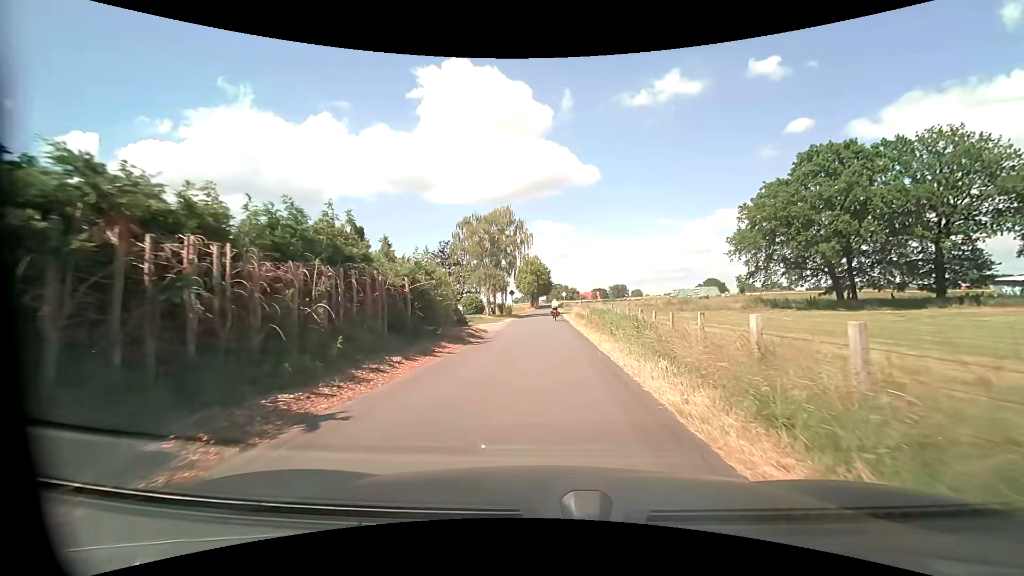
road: unclassified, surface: asphalt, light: Day
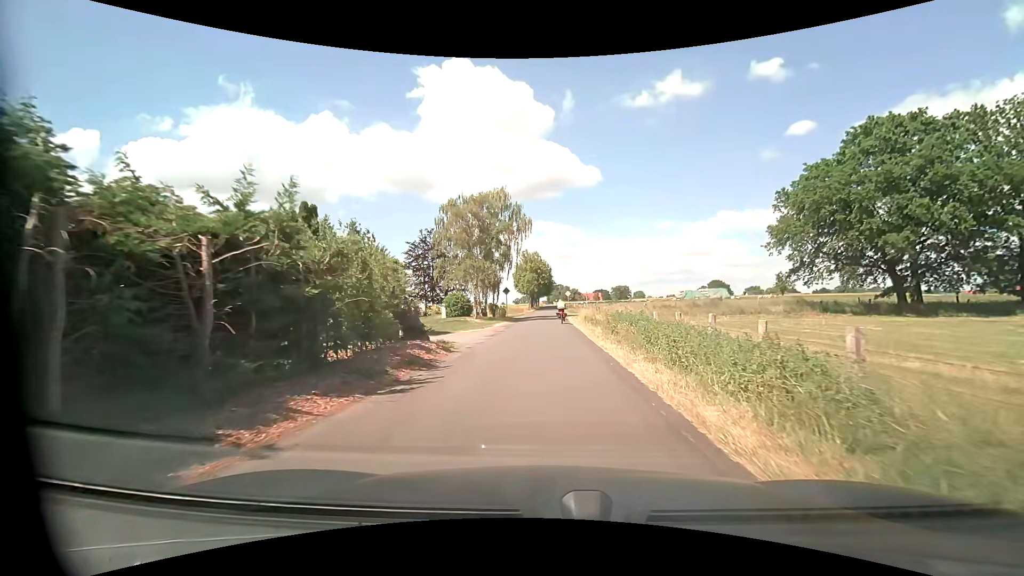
(-0.1, +10.2) m; 0°
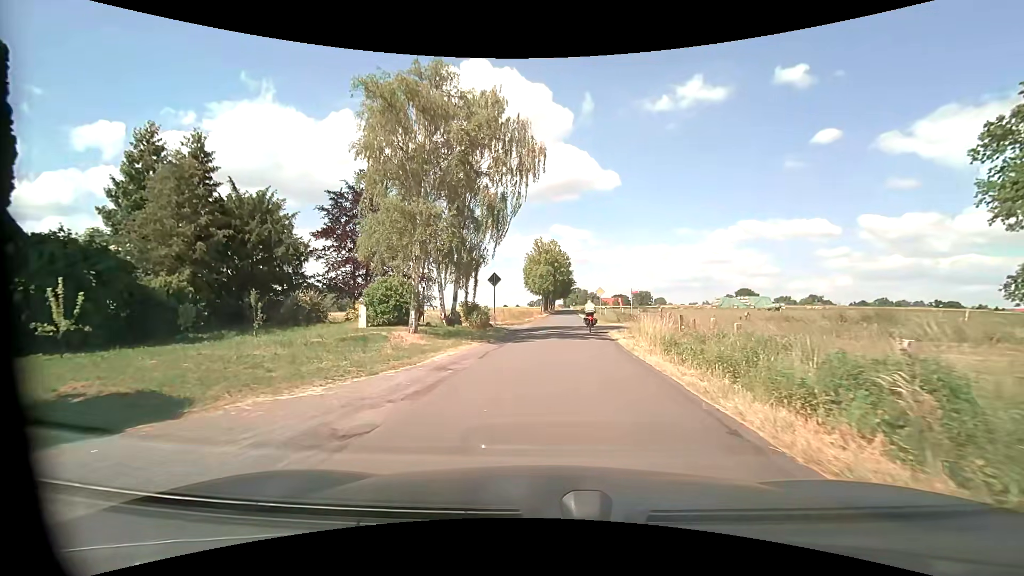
(-0.2, +23.9) m; -2°
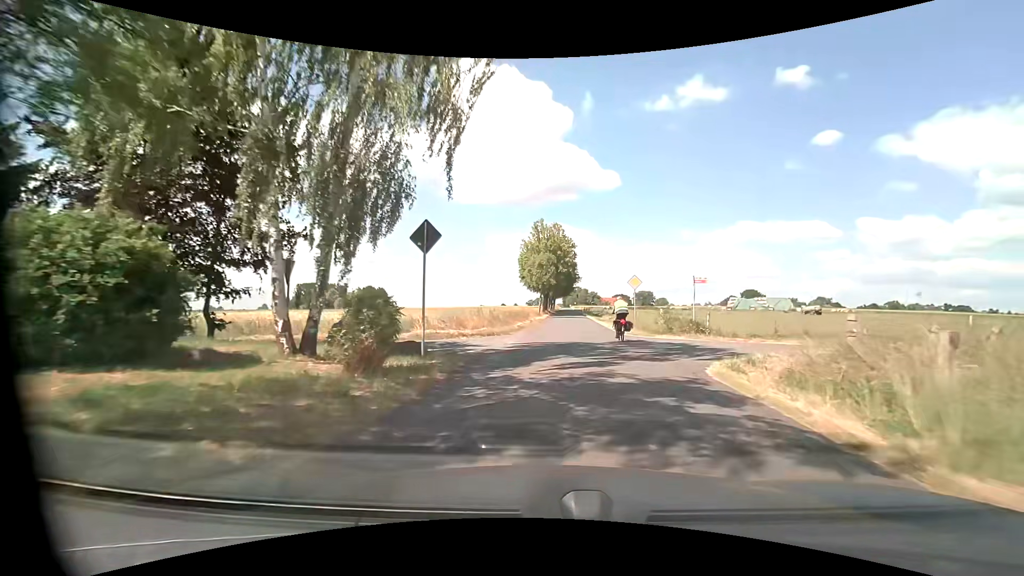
(0.0, +16.8) m; +1°
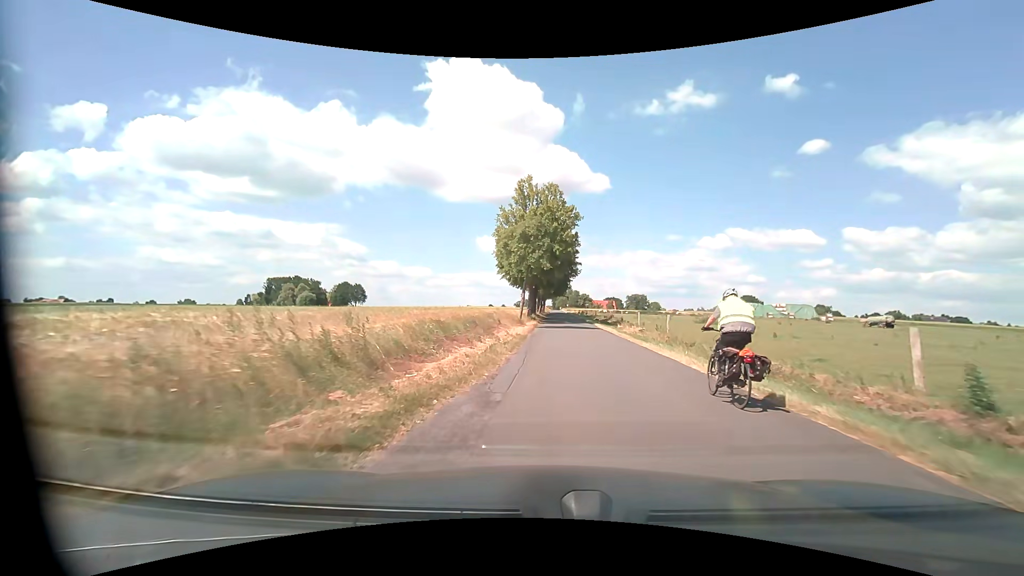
(+0.1, +23.7) m; +1°
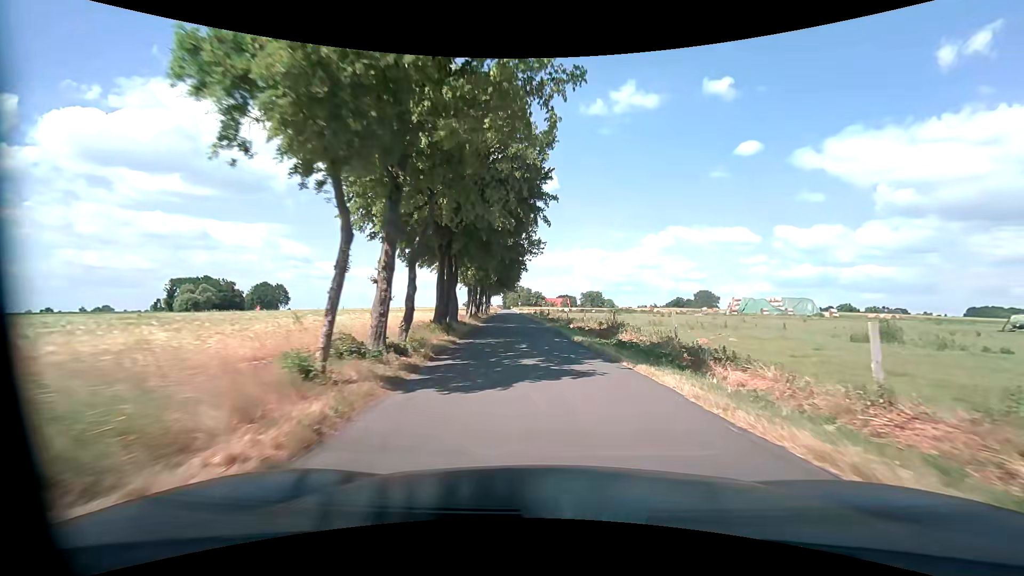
(+1.1, +34.2) m; +6°
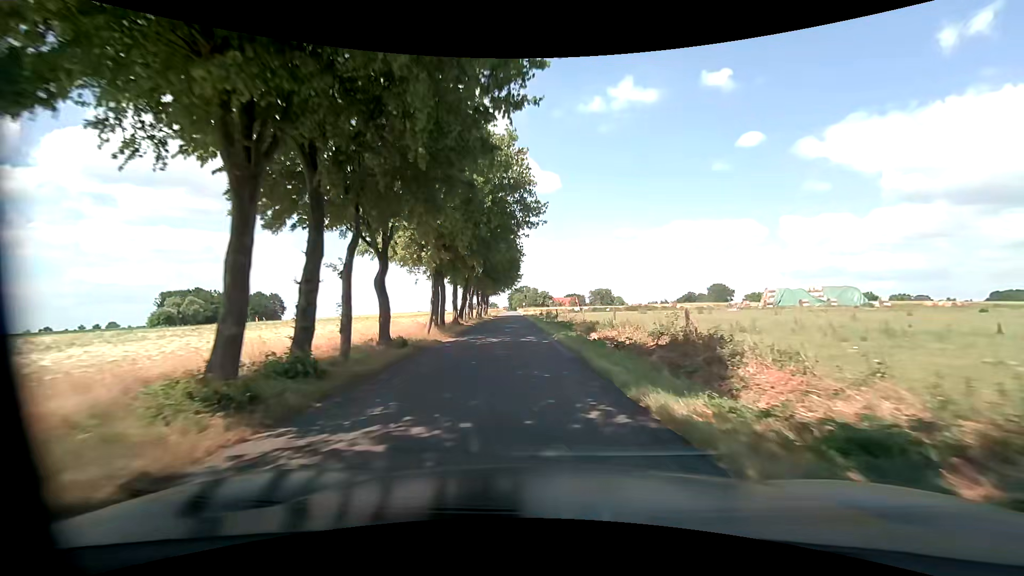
(+0.1, +14.7) m; 0°
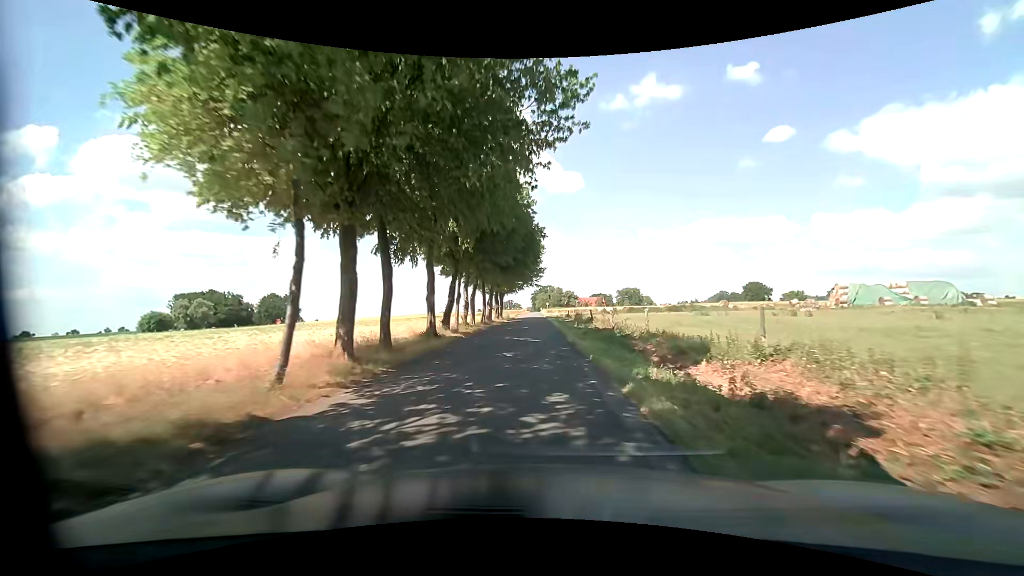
(-0.5, +15.1) m; -3°
(0, +10) (0, +20) (-1, +30) (-1, +40) (-1, +50) (-2, +60) (-2, +70) (-2, +80) (-2, +90) (-3, +100) m
